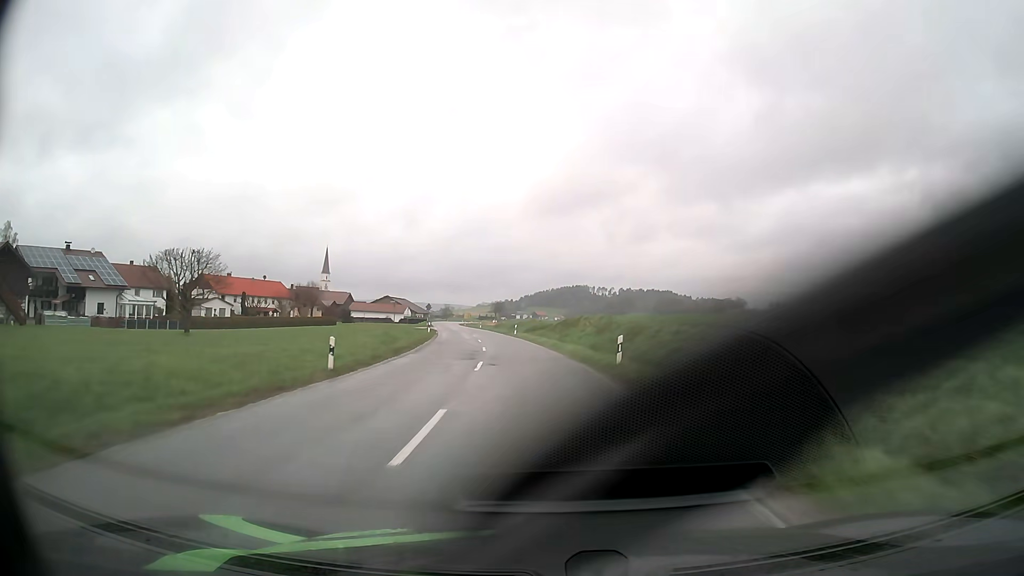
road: secondary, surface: asphalt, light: Day
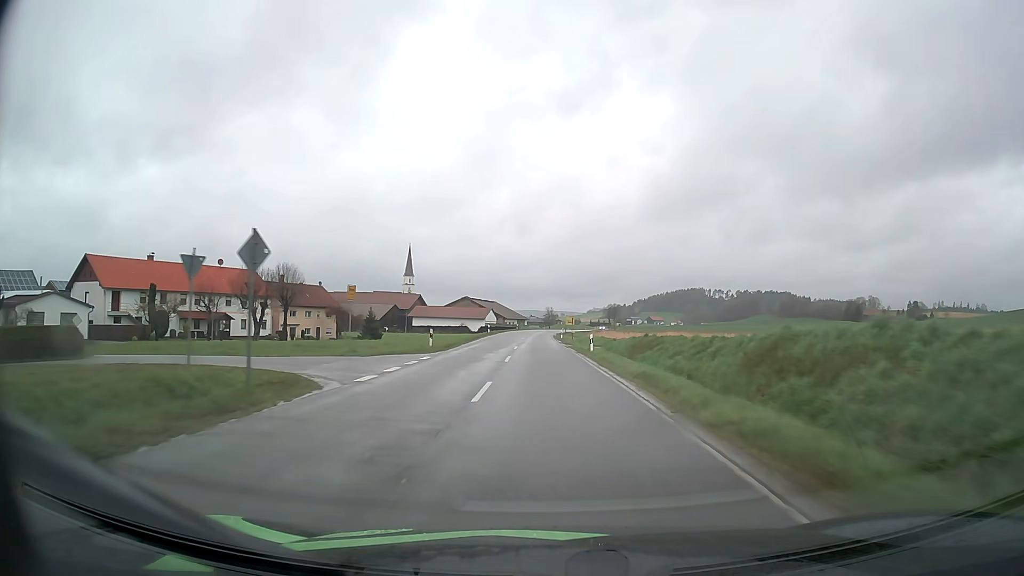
(-6.6, +66.4) m; -10°
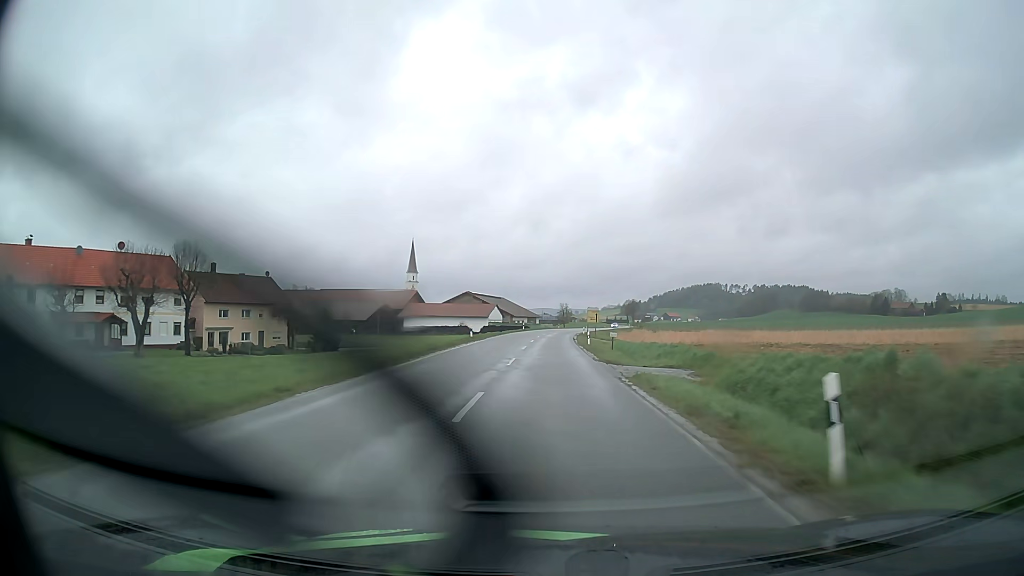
(-0.3, +27.0) m; -1°
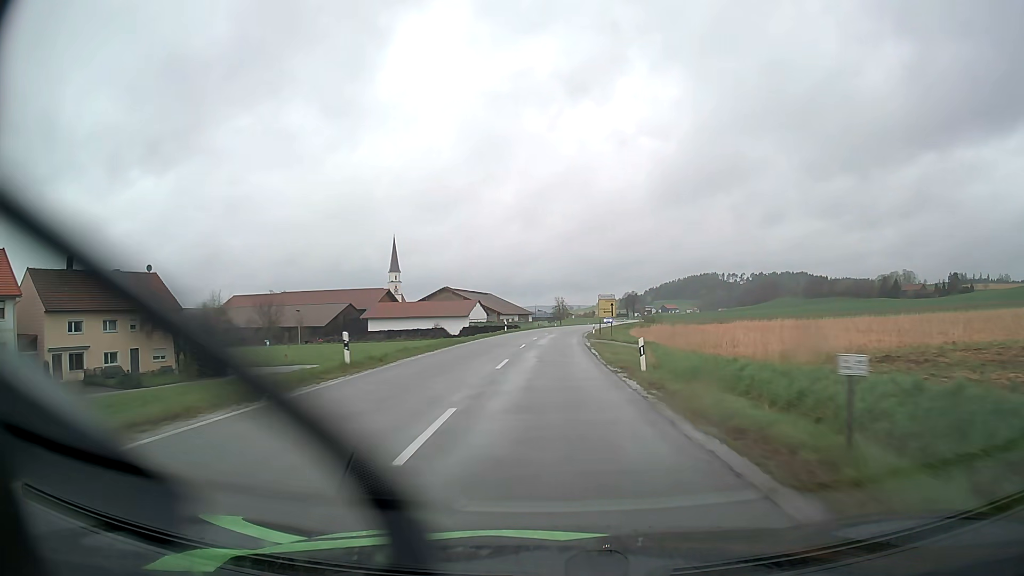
(+0.1, +26.8) m; 0°
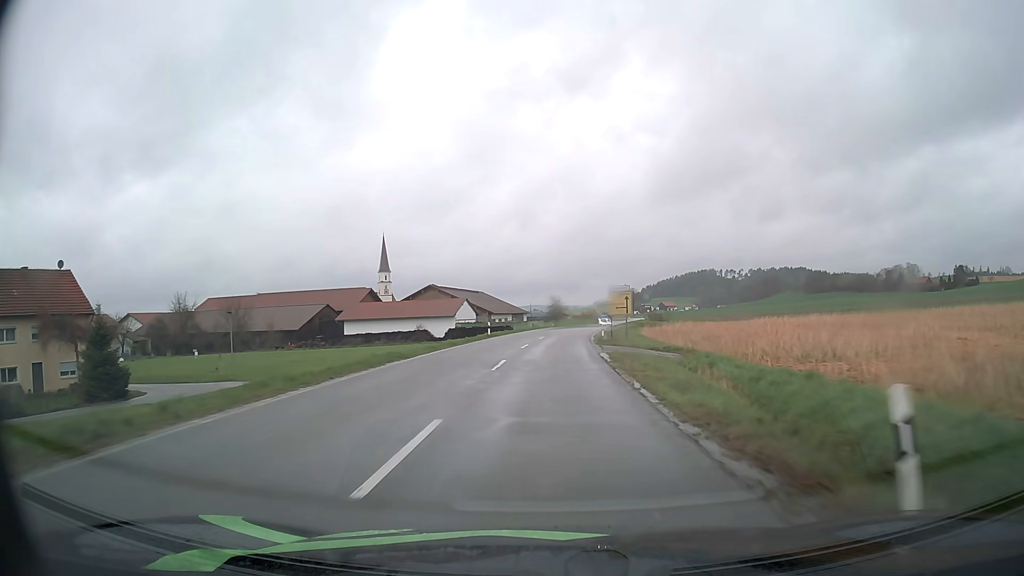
(0.0, +13.2) m; 0°
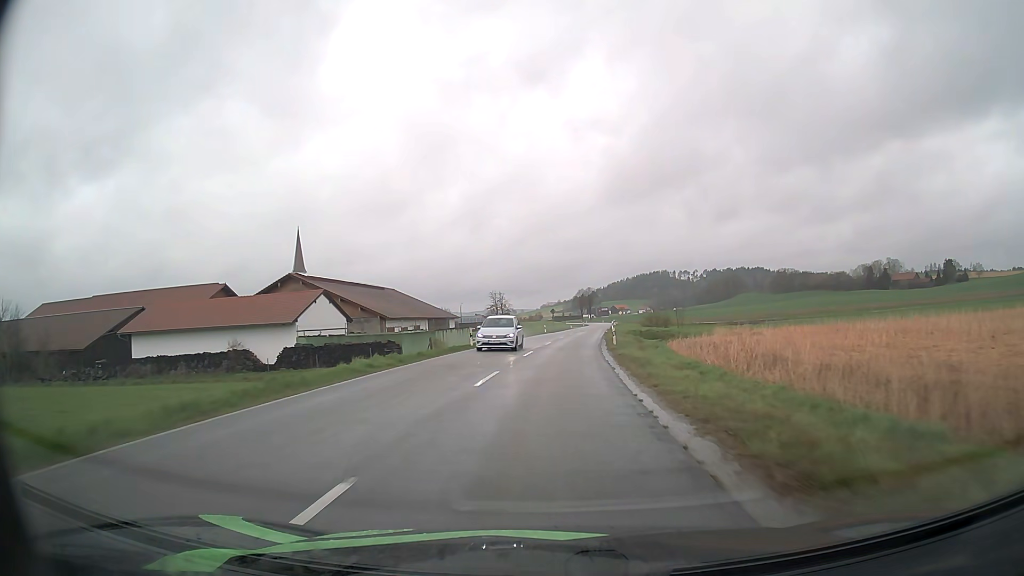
(+1.6, +51.4) m; +4°
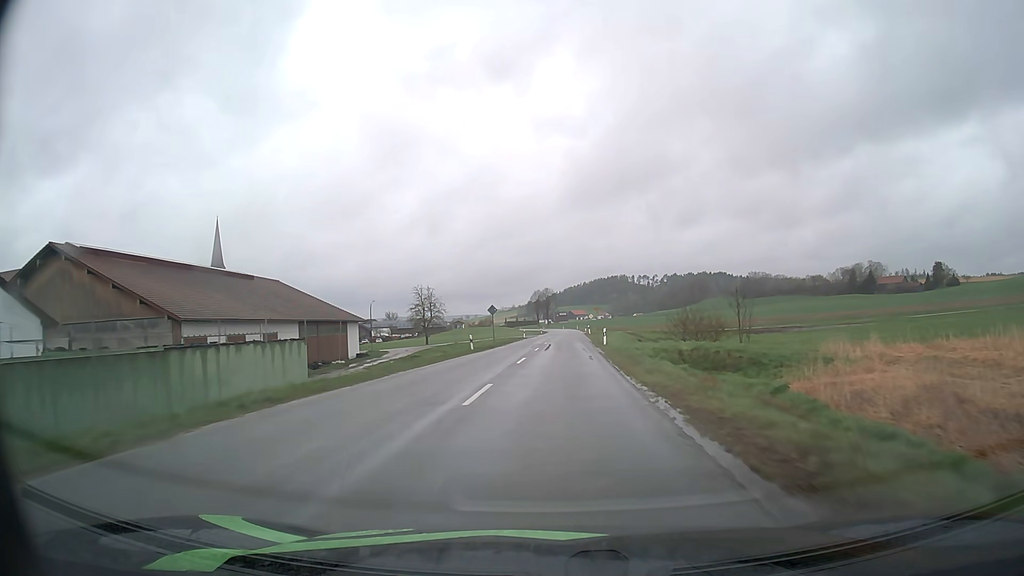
(+1.4, +38.8) m; +4°
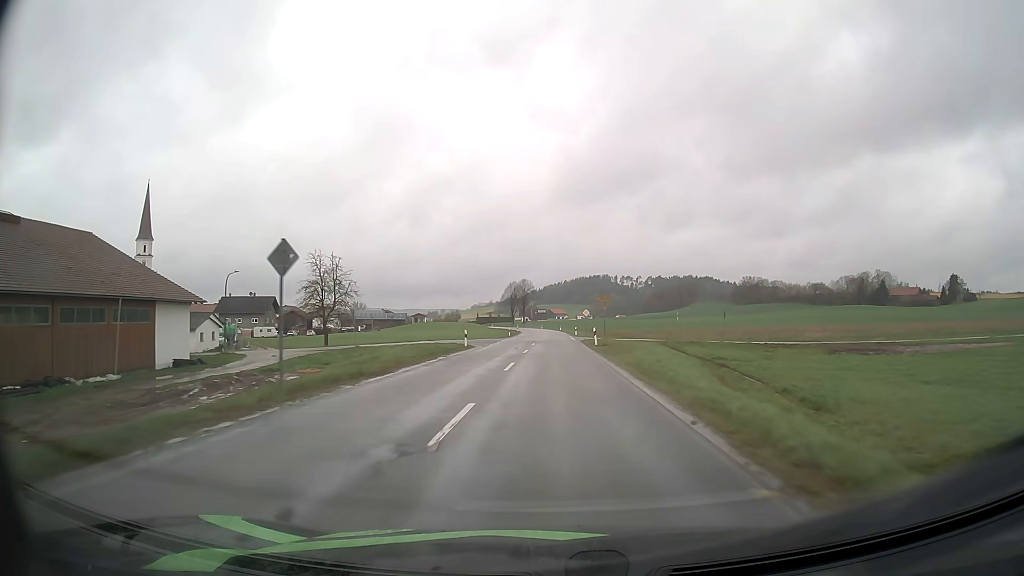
(+0.7, +39.9) m; +2°
(0, +10) (0, +20) (0, +30) (0, +40) (0, +50) (+1, +60) (+1, +70) (+1, +80) (+1, +90) (+1, +100) m
